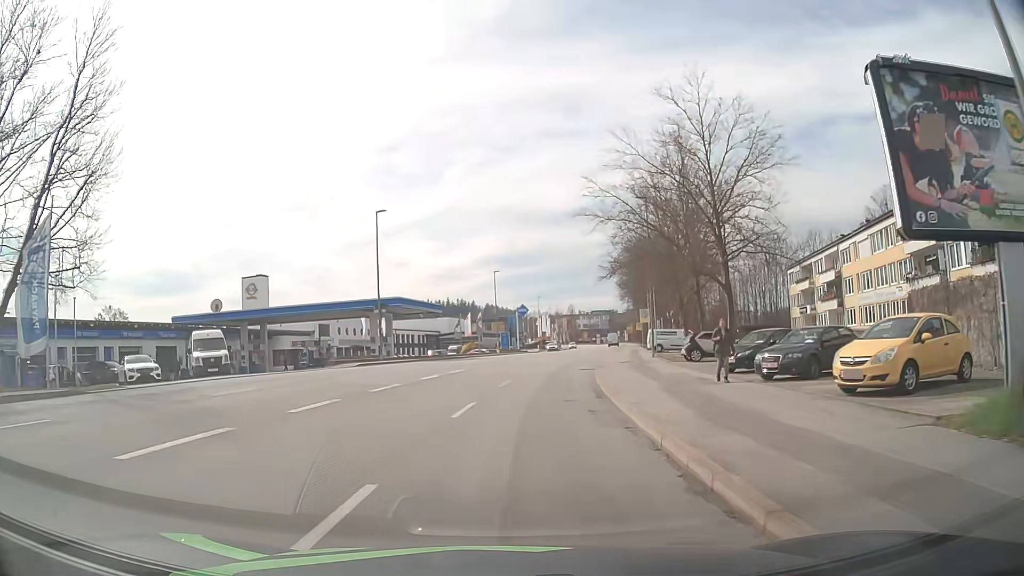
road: tertiary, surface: asphalt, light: Day
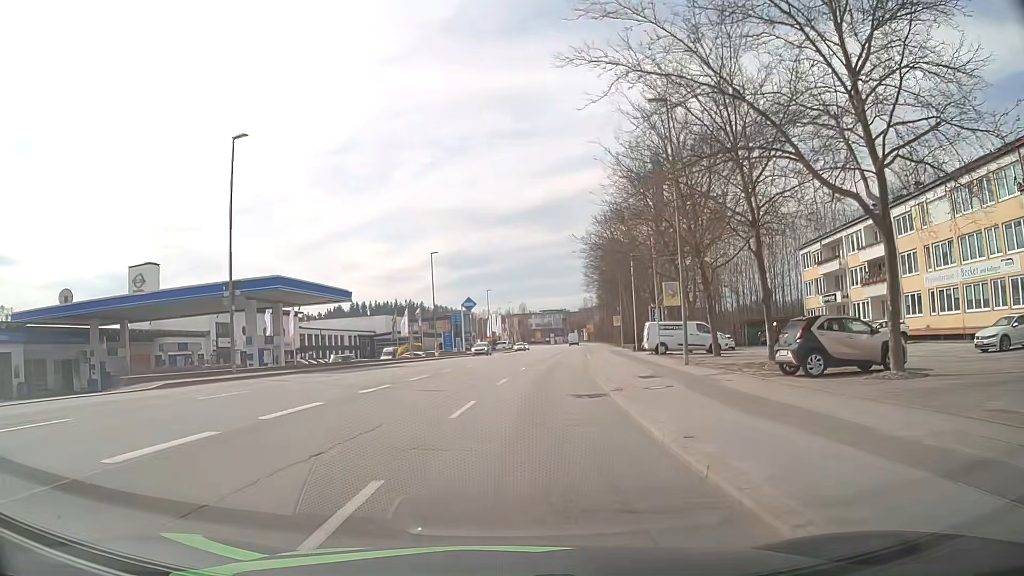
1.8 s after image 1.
(+0.7, +18.3) m; +4°
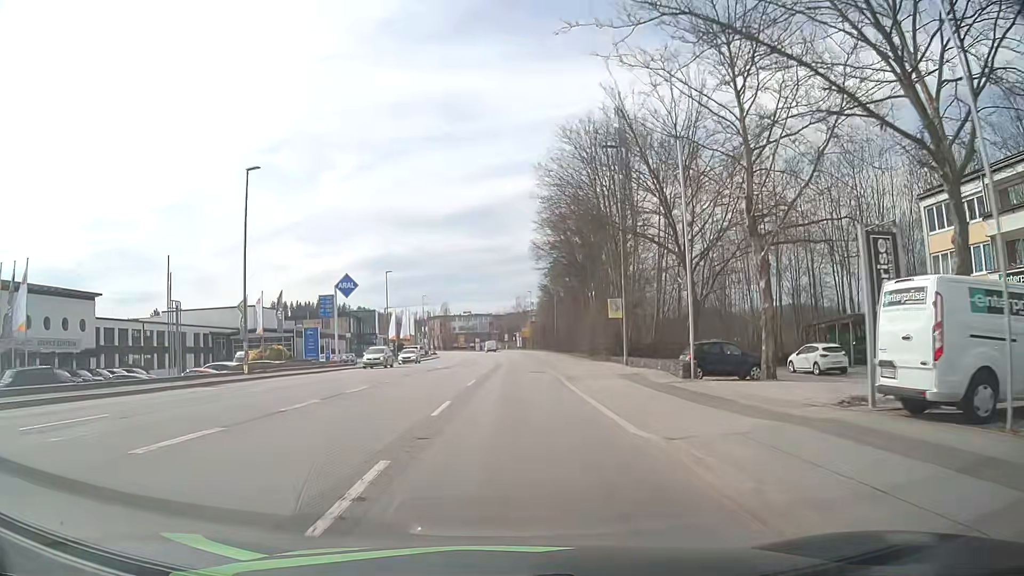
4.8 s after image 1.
(+2.1, +33.9) m; +7°
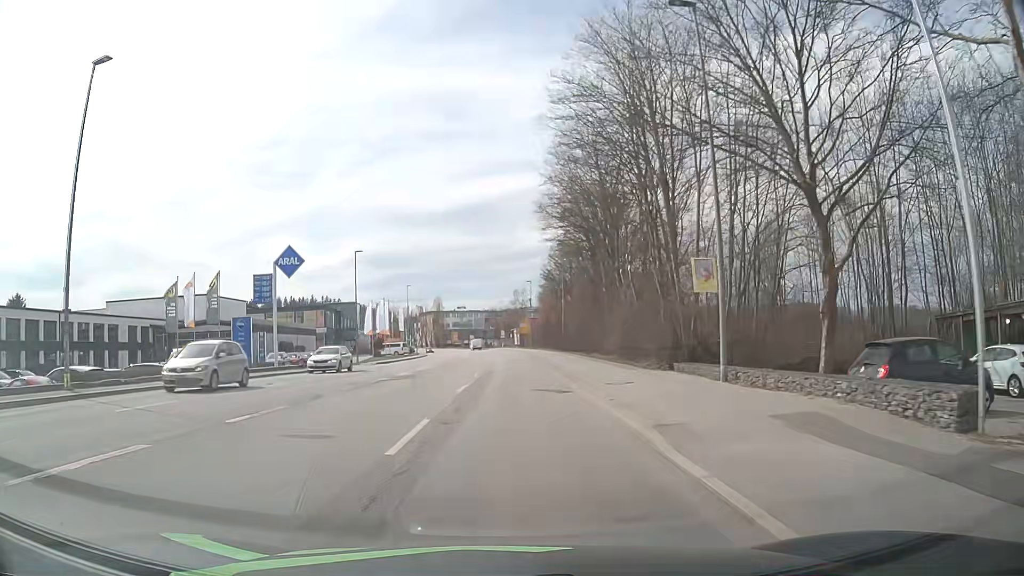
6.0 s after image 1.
(+0.1, +14.6) m; 0°
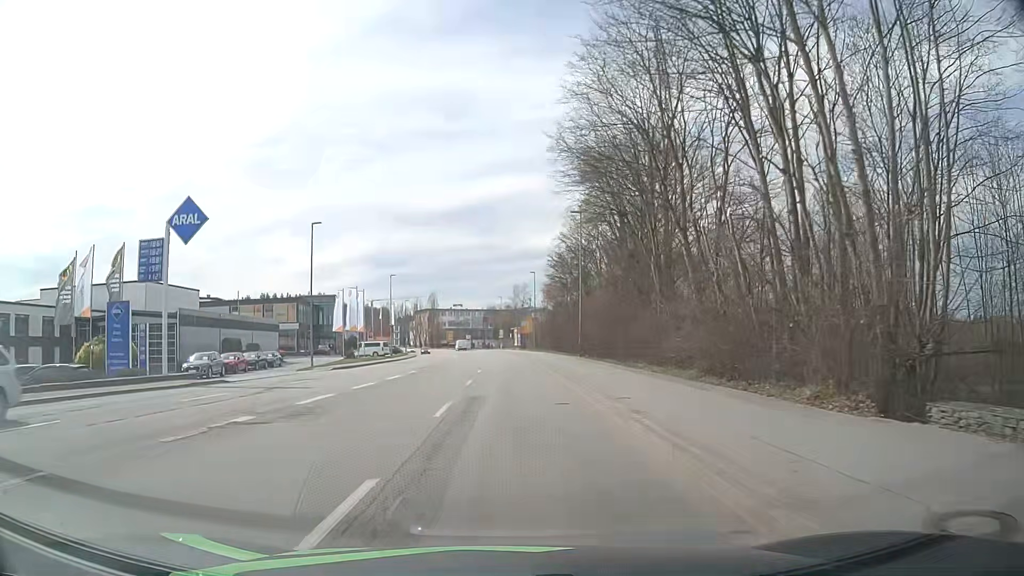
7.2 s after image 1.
(0.0, +14.5) m; 0°
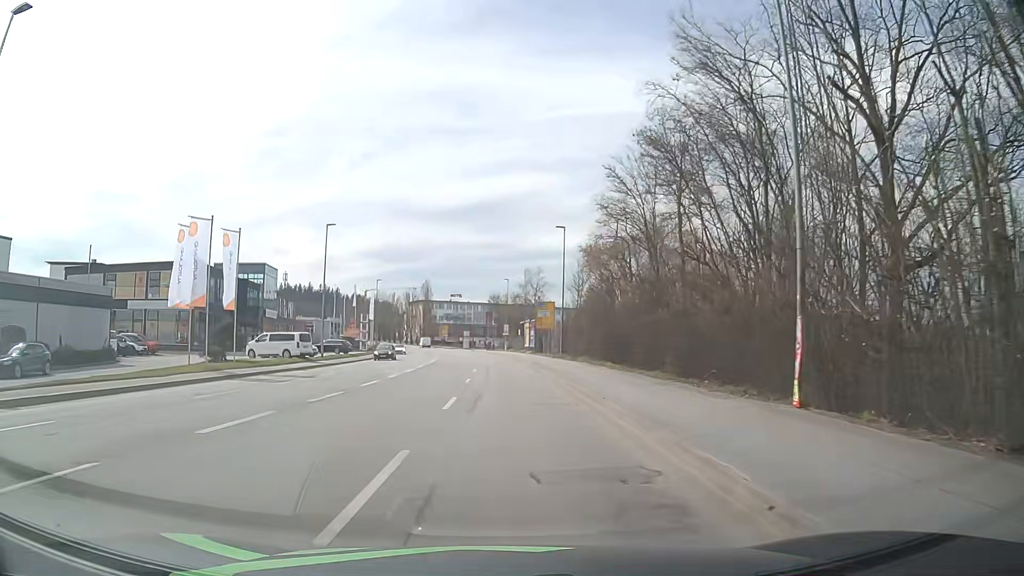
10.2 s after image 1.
(-0.2, +34.9) m; -1°
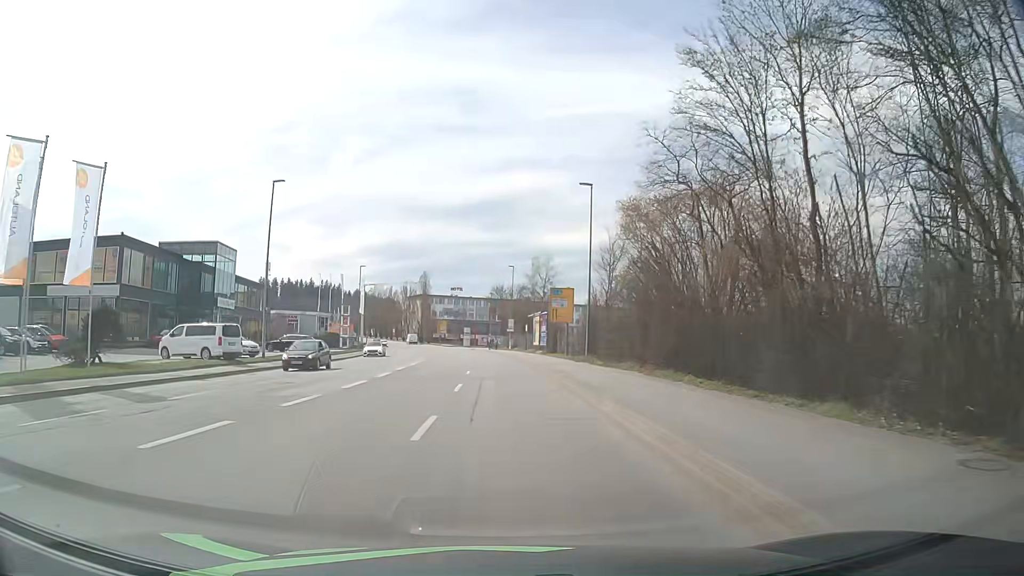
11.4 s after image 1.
(-0.1, +14.0) m; 0°
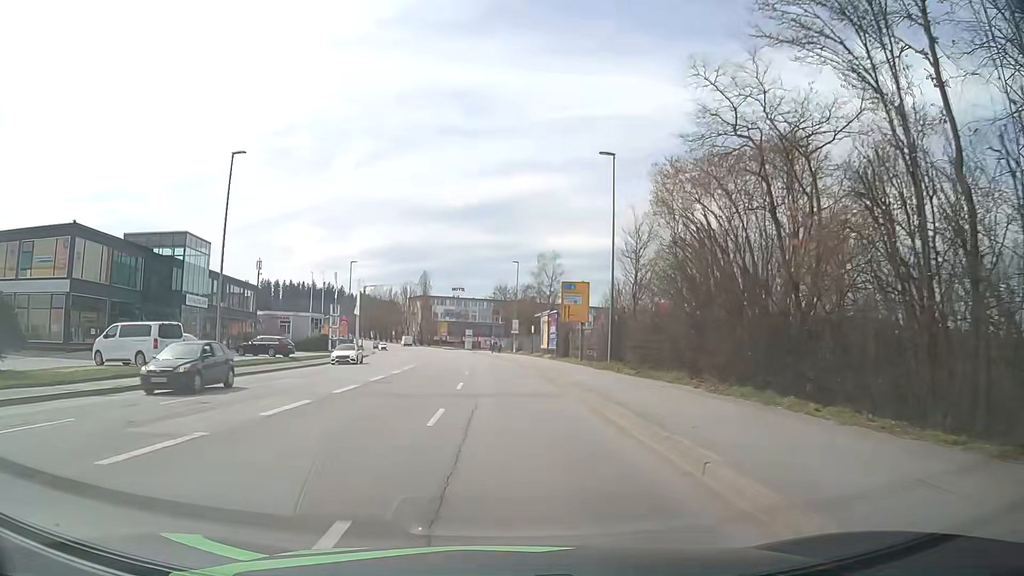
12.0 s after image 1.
(0.0, +7.0) m; 0°
(0, +10) (0, +20) (-1, +30) (-1, +40) (-2, +50) (-3, +60) (-4, +70) (-5, +80) (-6, +90) (-8, +100) m
